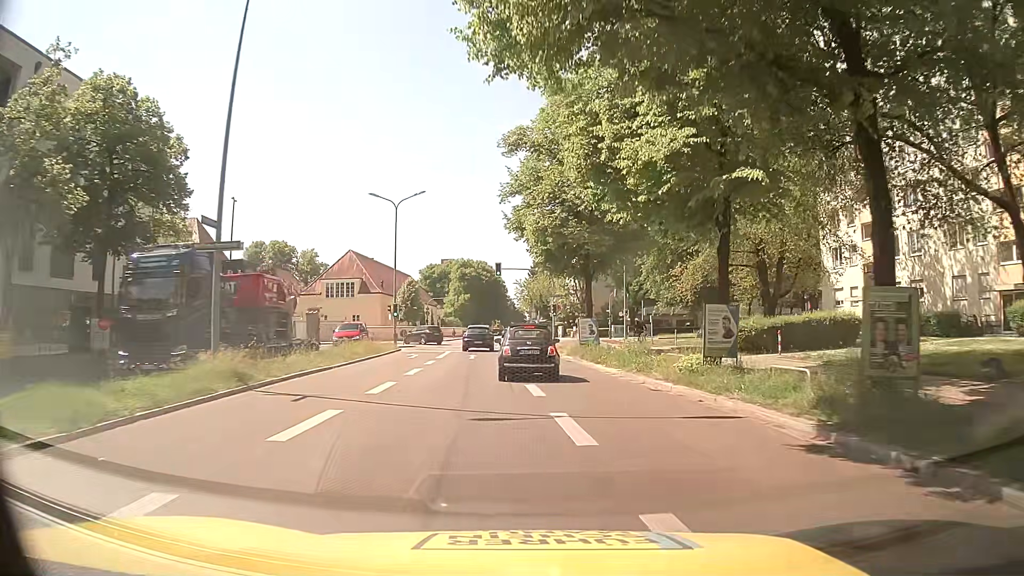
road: secondary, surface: asphalt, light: Day
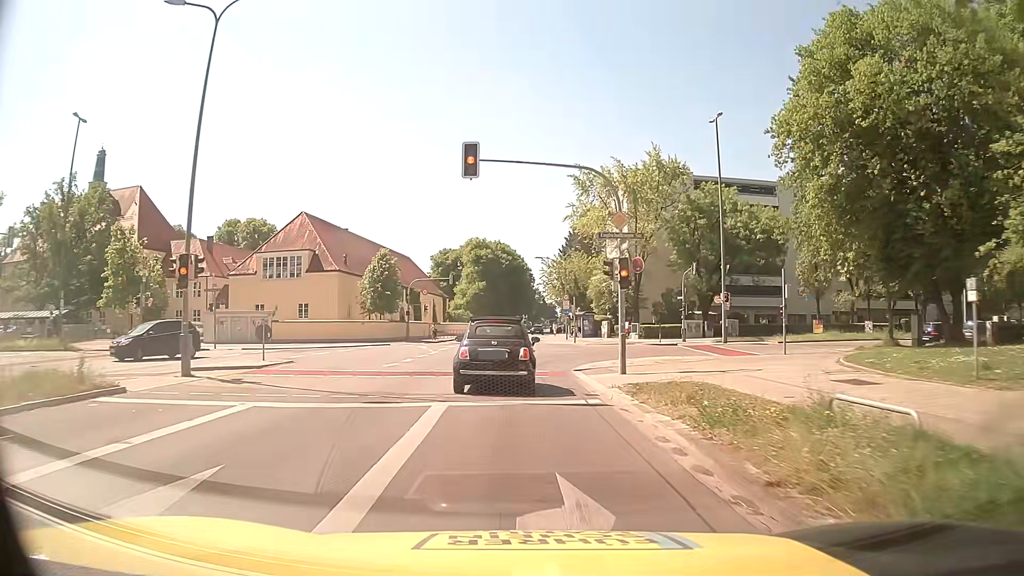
(+0.5, +30.7) m; -2°
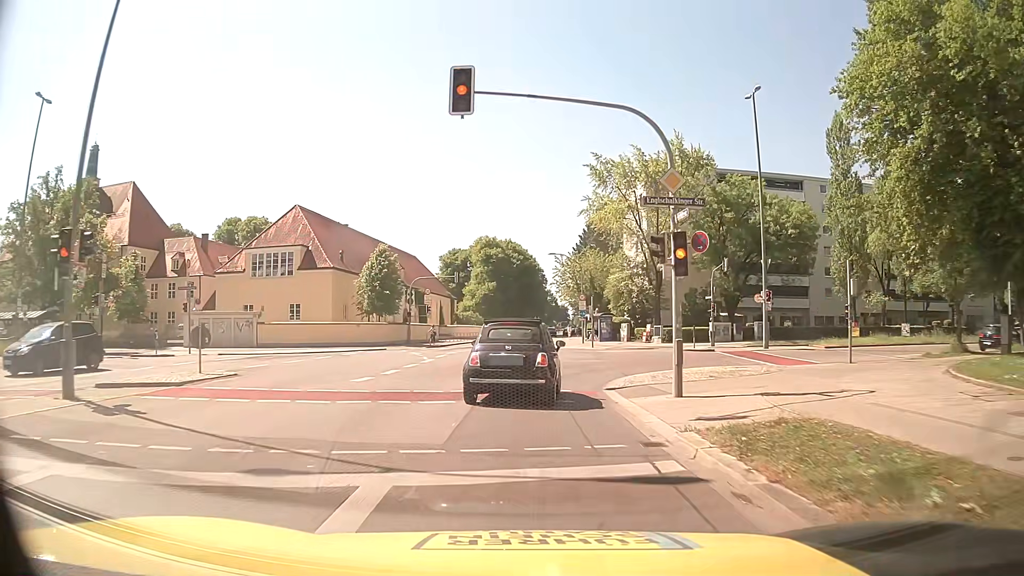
(-0.1, +5.5) m; -2°
(0, +10) (+1, +20) (+7, +27) (+17, +31) (+26, +34) (+36, +37) (+45, +40) (+55, +43) (+64, +47) (+73, +51) m
